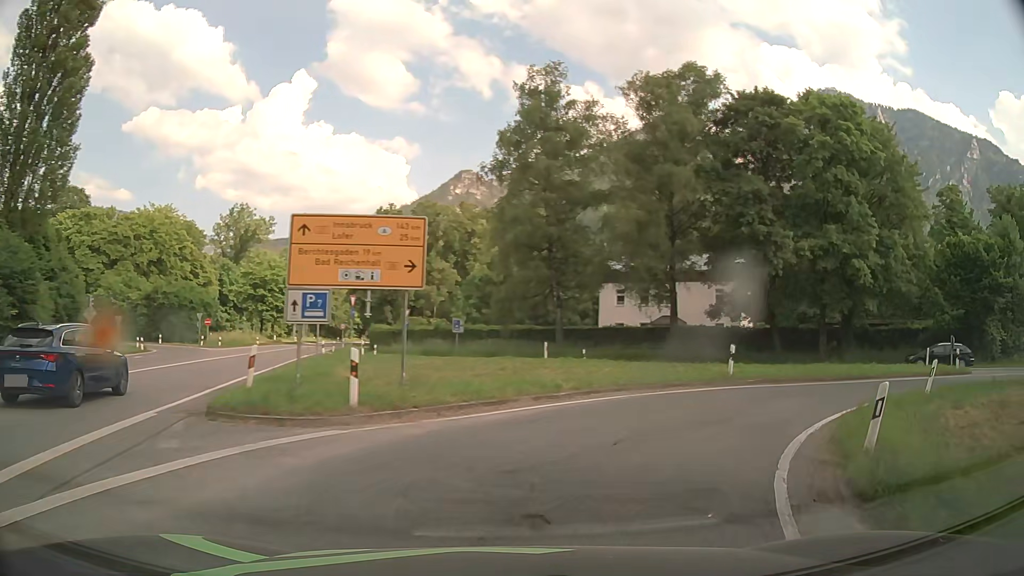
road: primary_link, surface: asphalt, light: Day
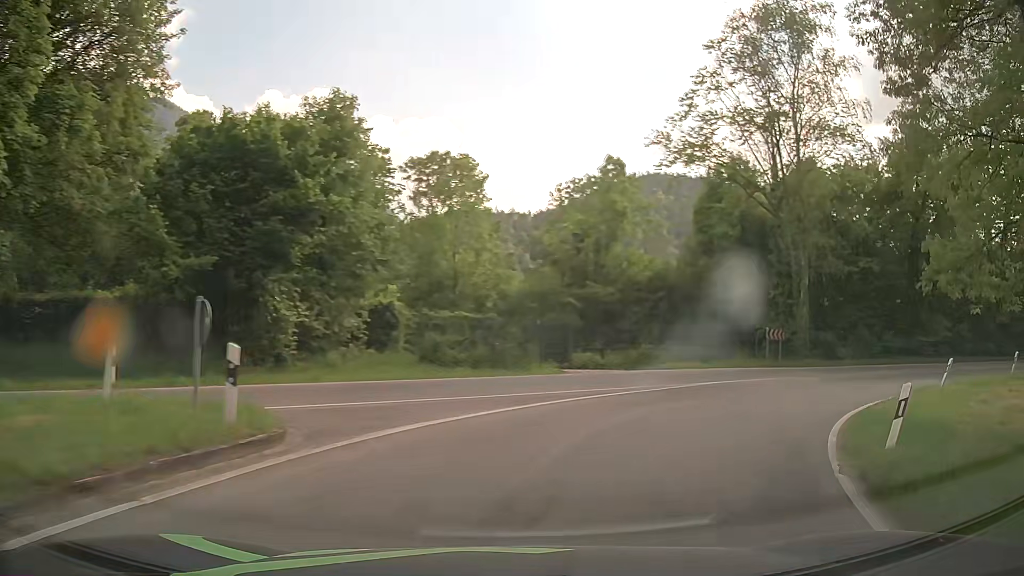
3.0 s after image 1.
(+13.5, +19.8) m; +70°
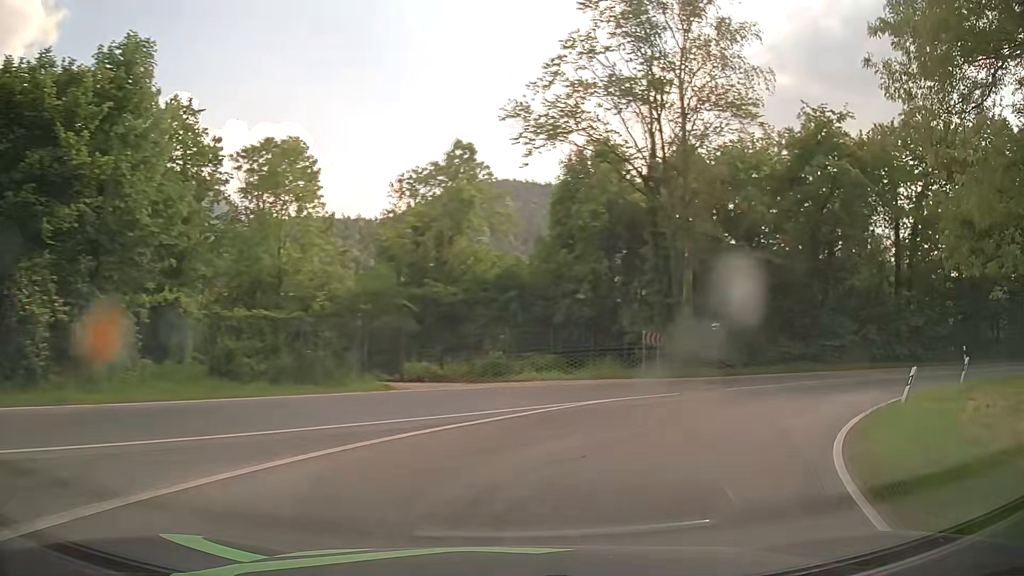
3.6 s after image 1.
(+0.6, +5.4) m; +13°
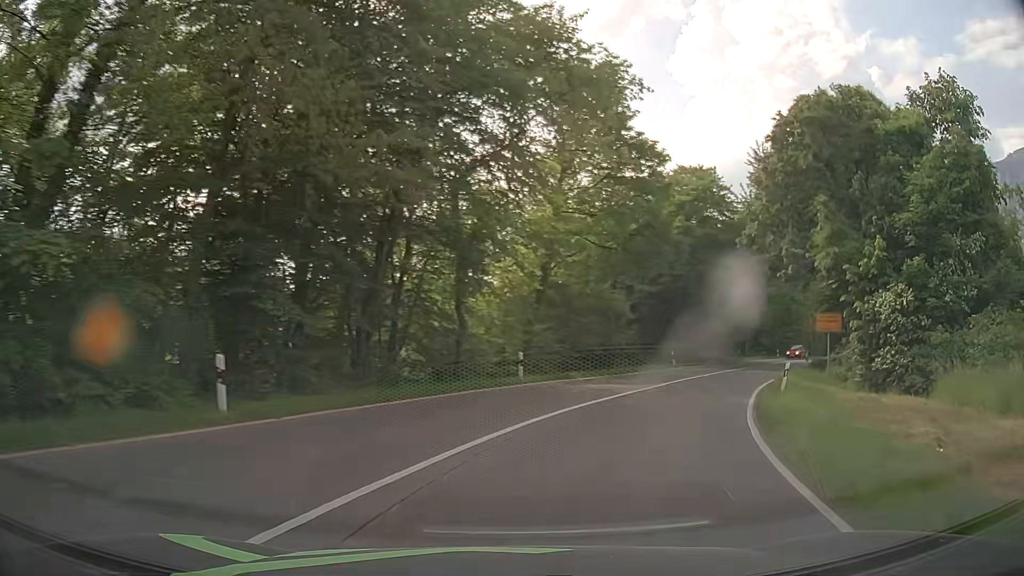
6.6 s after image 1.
(+16.2, +22.6) m; +67°
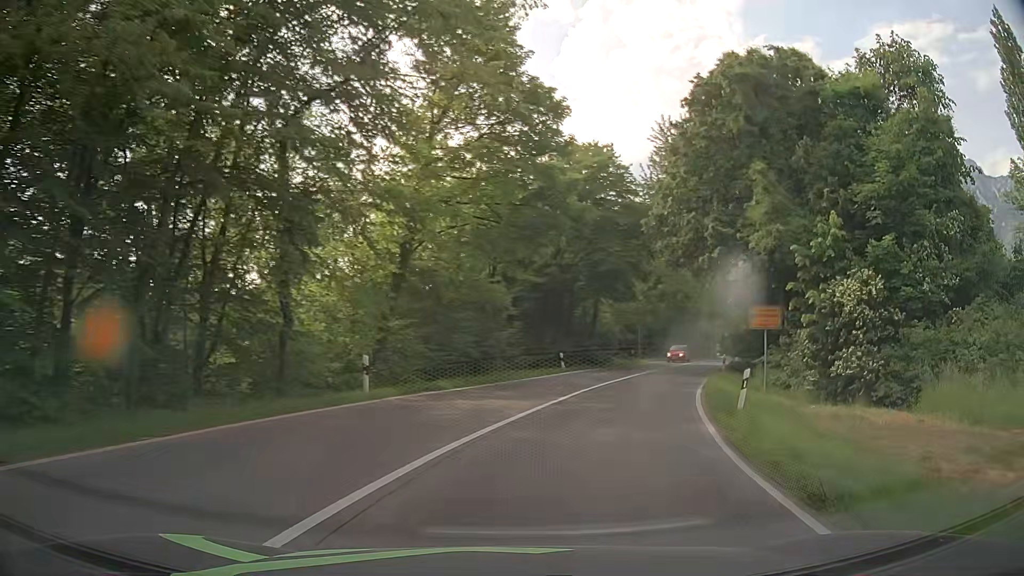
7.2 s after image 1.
(+0.7, +6.5) m; +11°
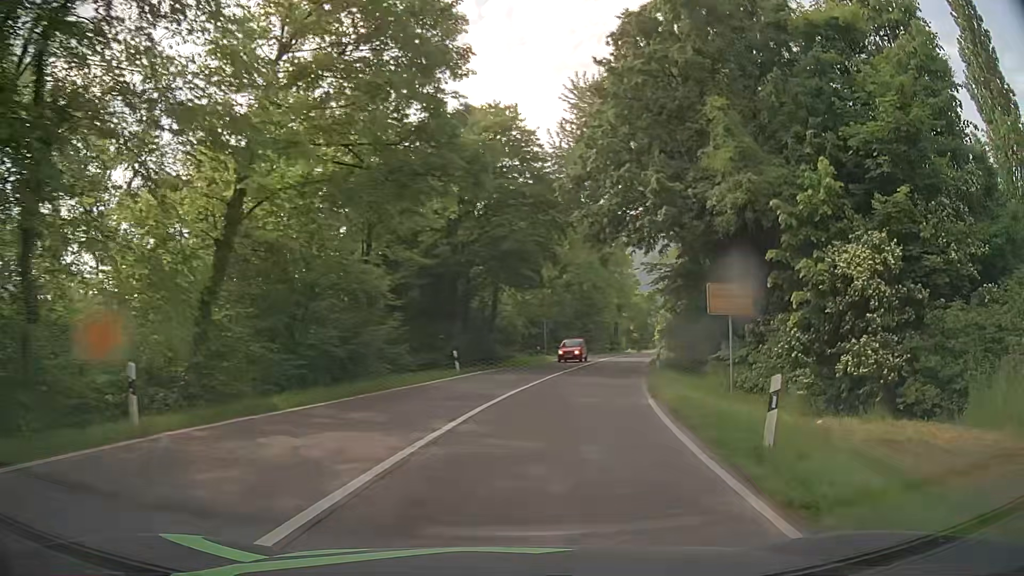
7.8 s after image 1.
(+0.6, +6.8) m; +9°
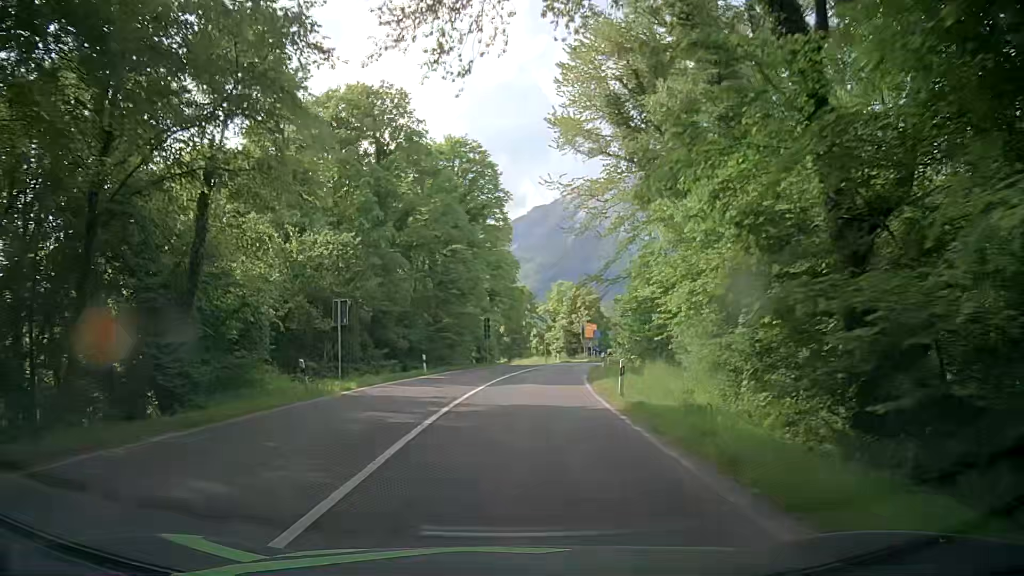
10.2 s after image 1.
(+3.7, +30.4) m; +11°
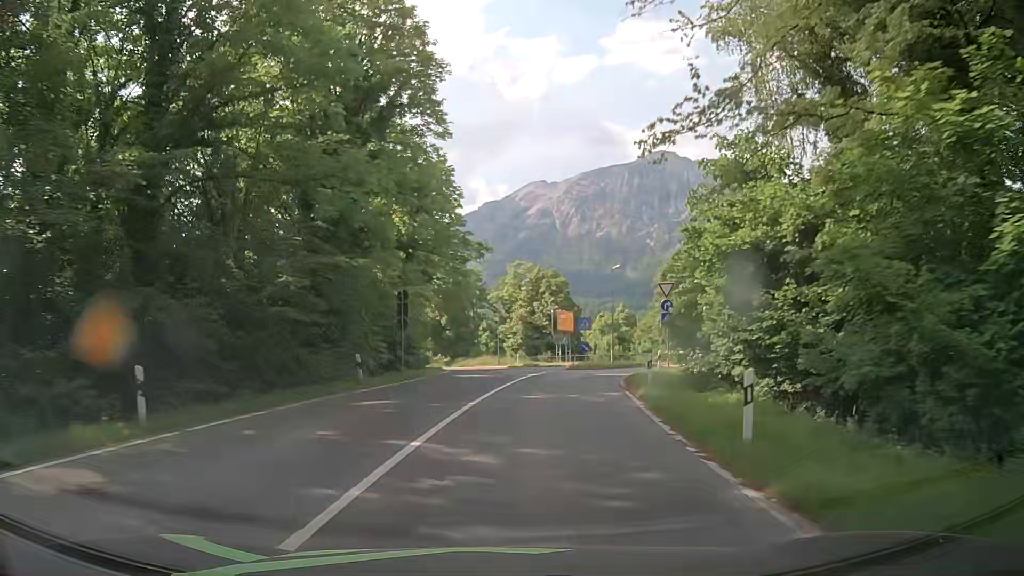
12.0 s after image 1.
(+0.9, +23.9) m; +4°
(0, +10) (+1, +20) (+3, +30) (+8, +39) (+16, +44) (+26, +44) (+35, +41) (+44, +36) (+52, +30) (+60, +24) m
